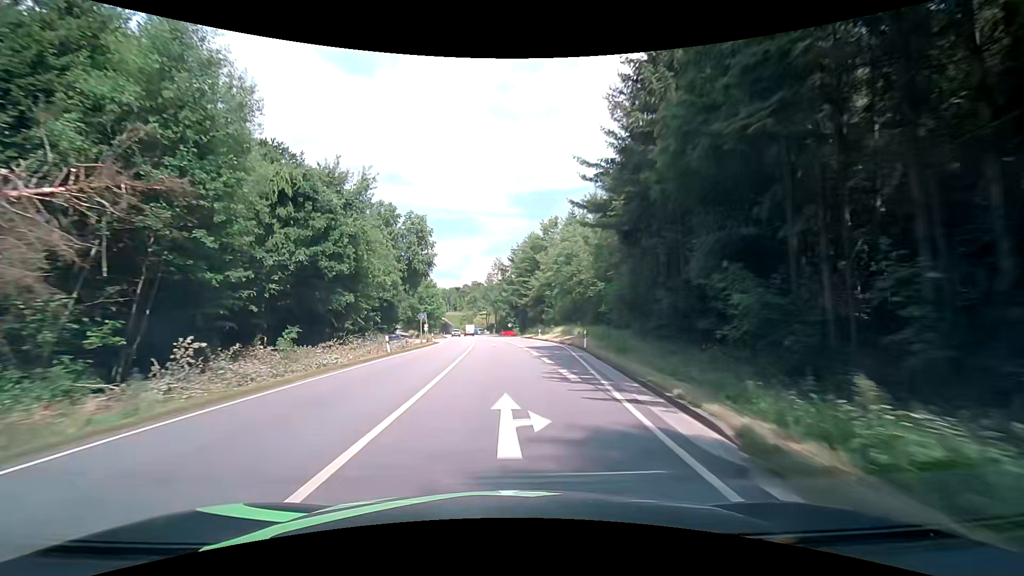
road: primary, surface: asphalt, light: Day
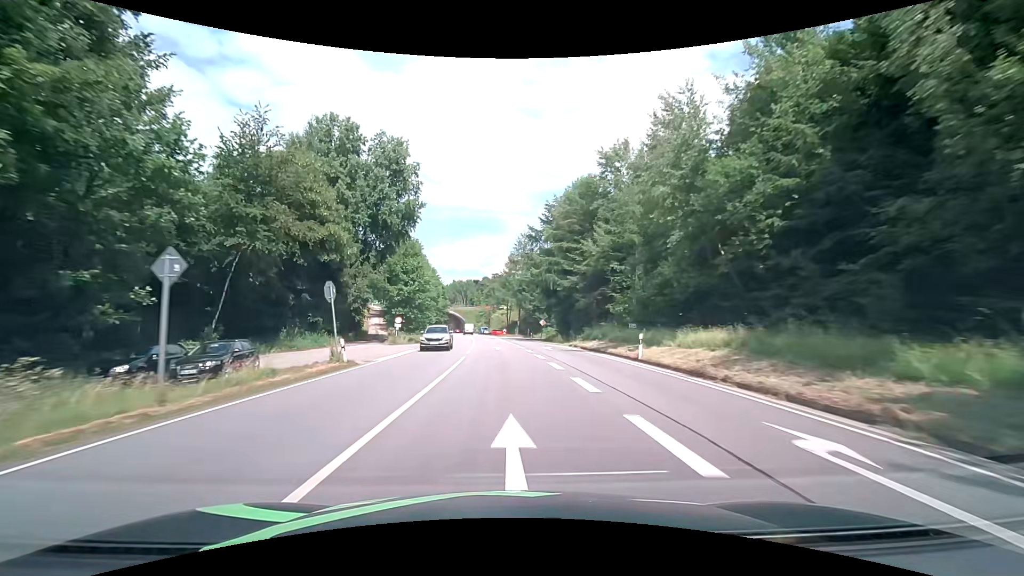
(-1.0, +37.6) m; -3°
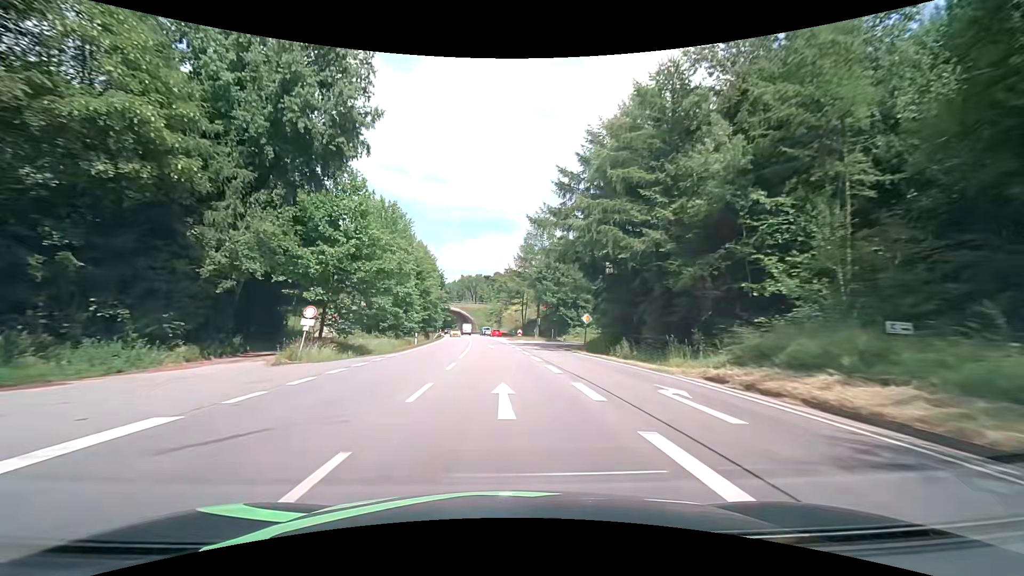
(-0.2, +25.1) m; -1°
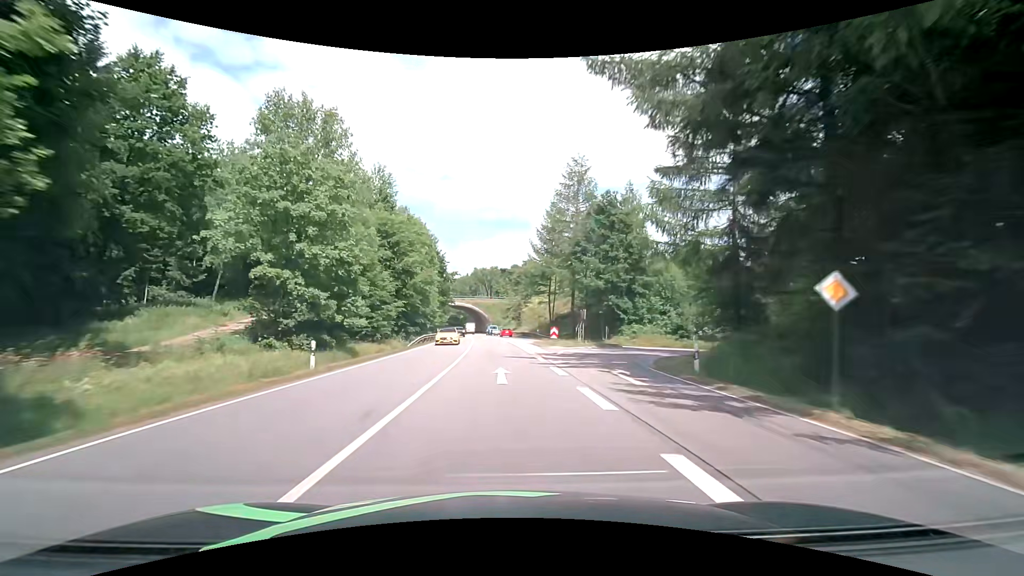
(-0.4, +25.1) m; -2°
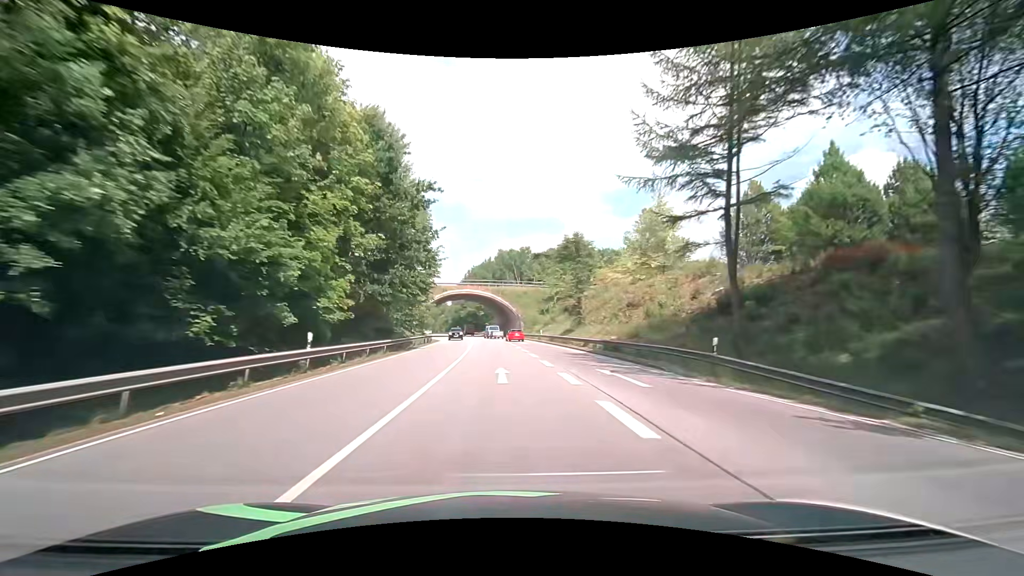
(-1.7, +50.2) m; -4°
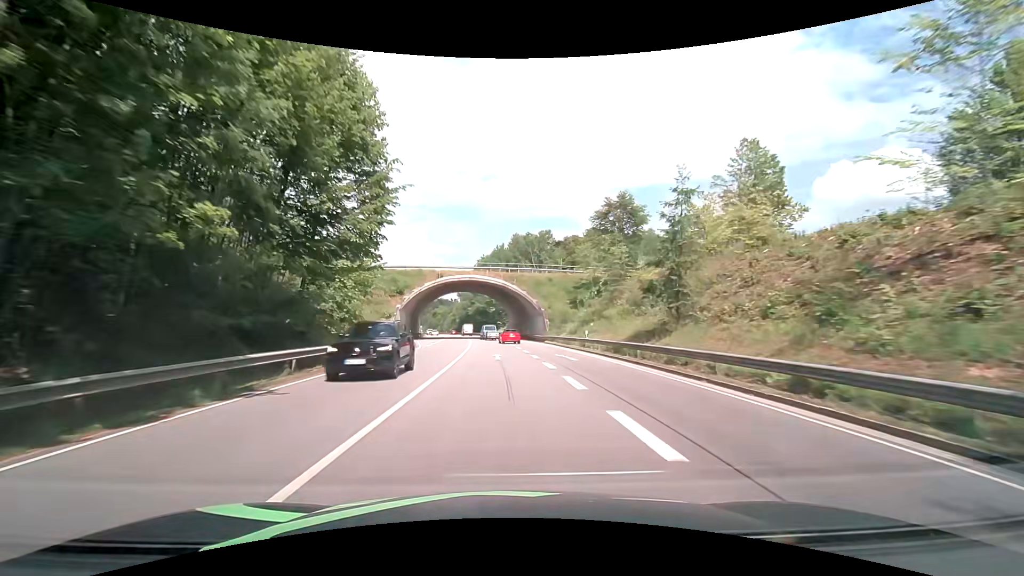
(-0.3, +25.1) m; -1°
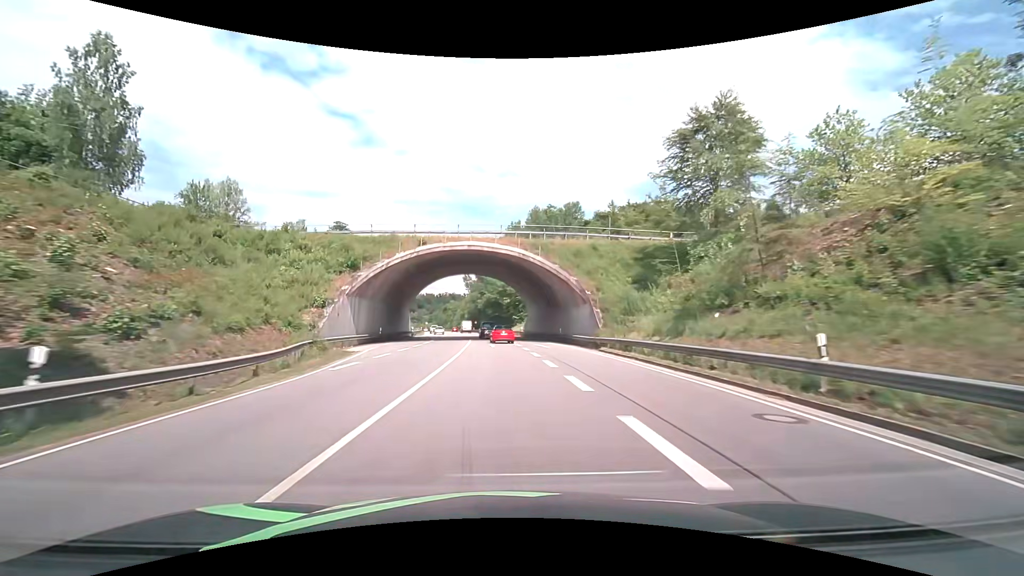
(-0.5, +24.7) m; -2°
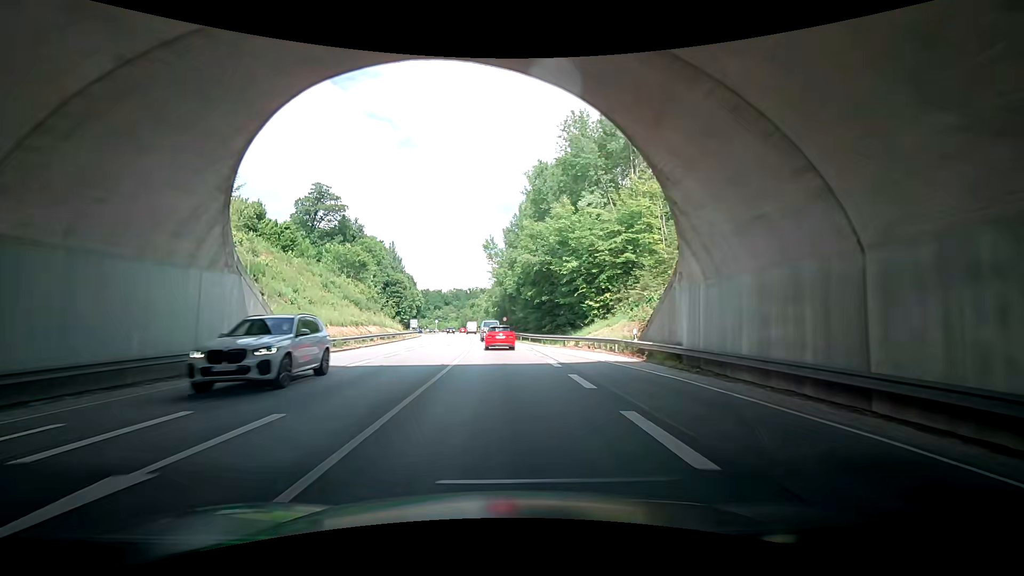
(-1.9, +52.5) m; -5°
(0, +10) (0, +20) (0, +30) (0, +40) (-1, +50) (-2, +60) (-2, +70) (-3, +80) (-4, +90) (-5, +100) m
